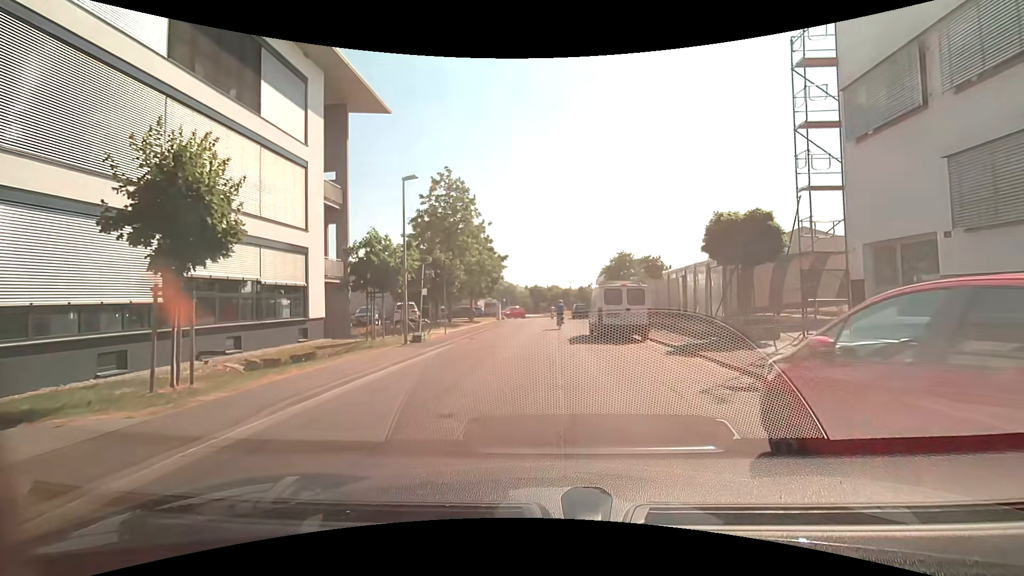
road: unclassified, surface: asphalt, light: Day
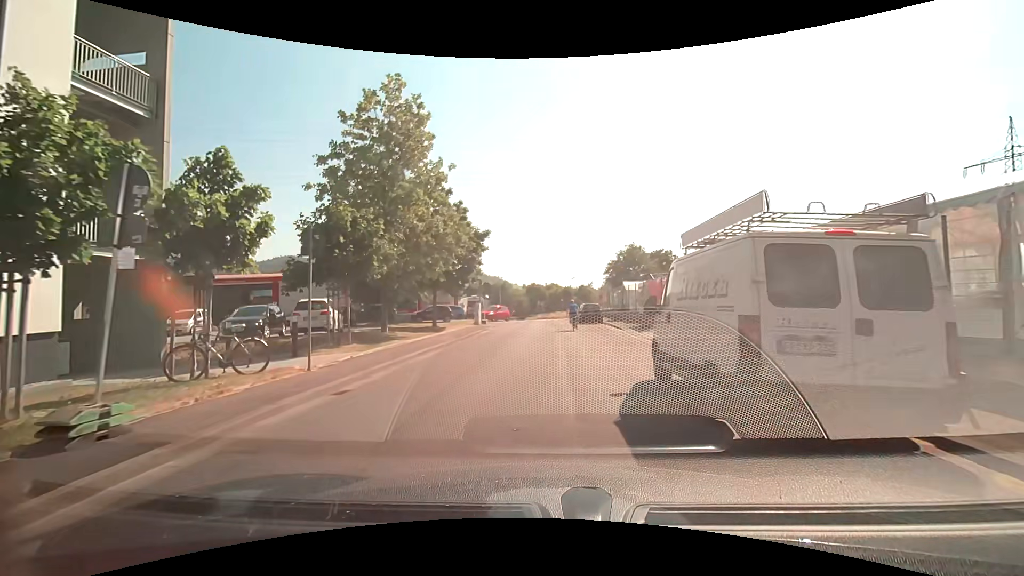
(+0.1, +13.7) m; +1°
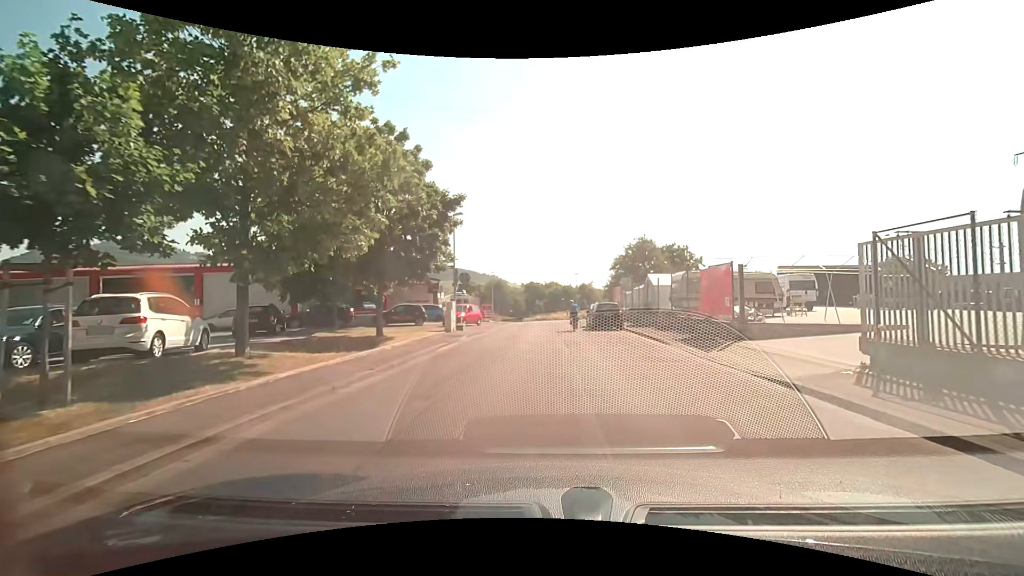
(-0.2, +9.8) m; -2°
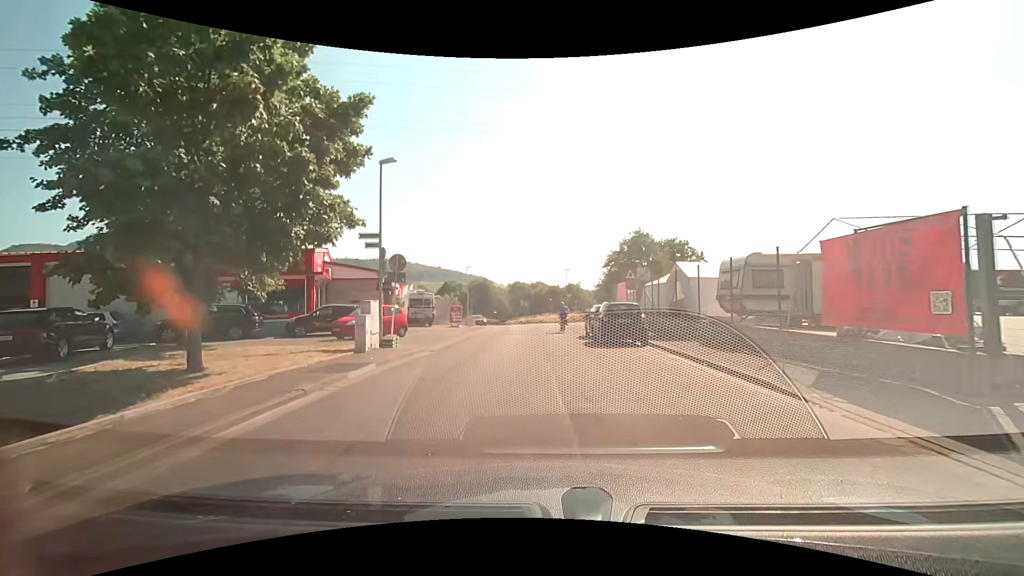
(+0.2, +9.7) m; 0°
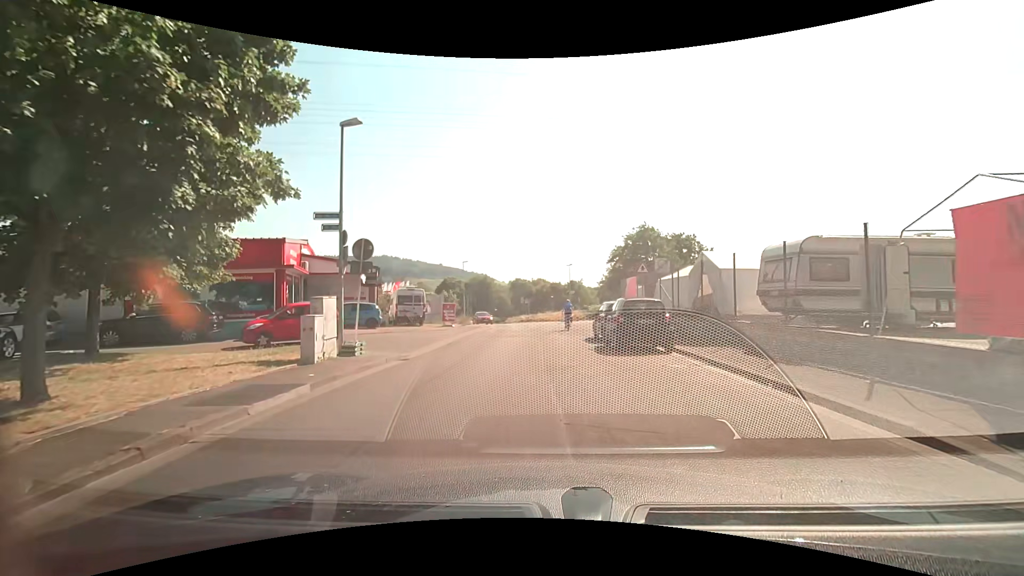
(+0.1, +3.2) m; +2°
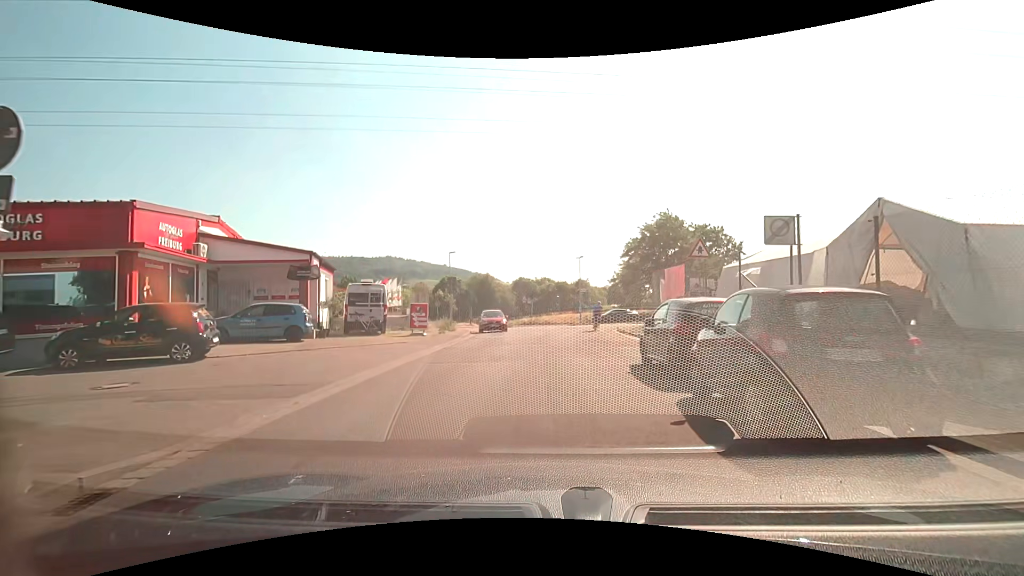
(-0.2, +9.1) m; 0°
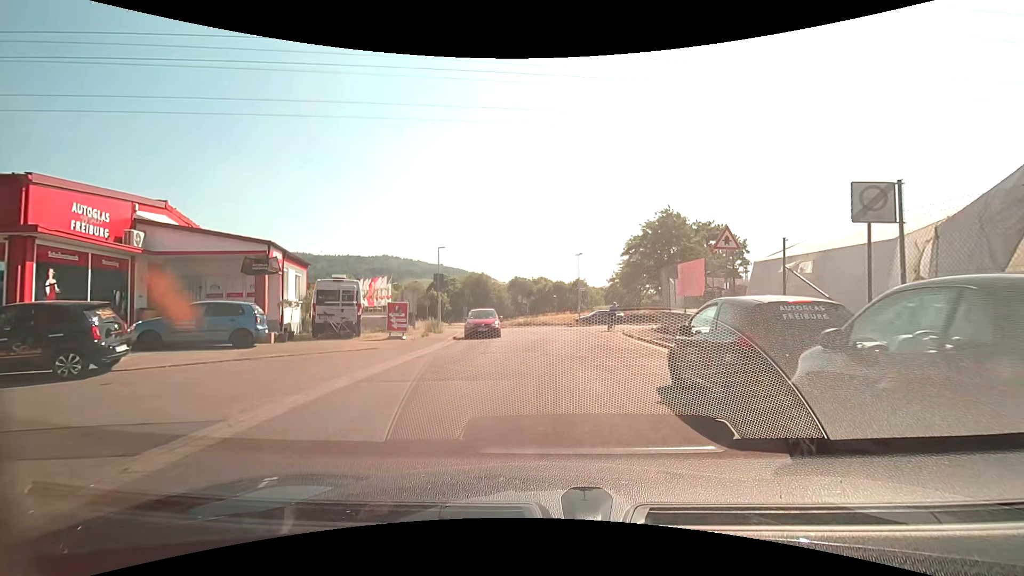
(-0.1, +3.0) m; -1°
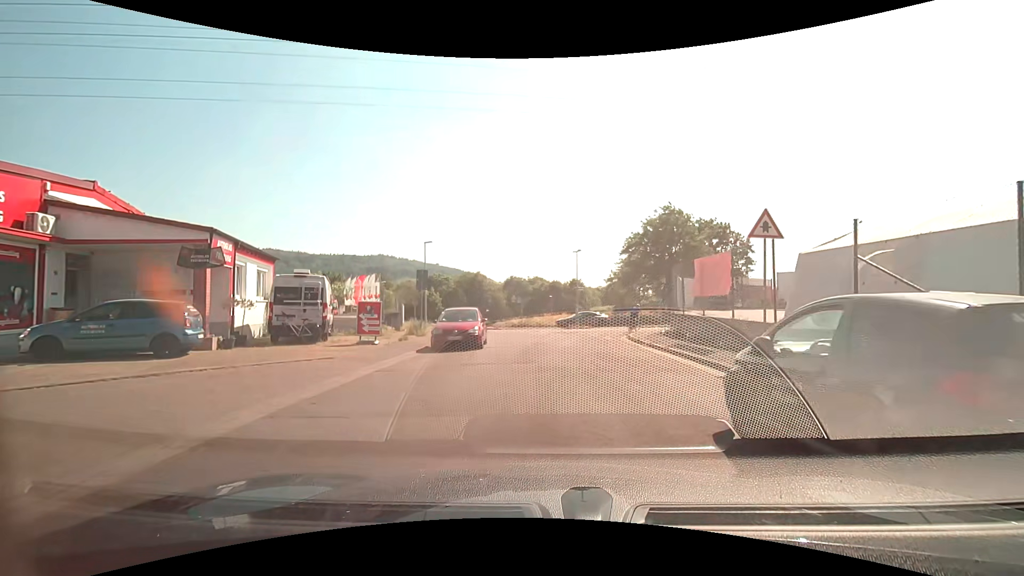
(0.0, +2.9) m; 0°
(0, +10) (+1, +20) (0, +30) (-2, +40) (-5, +49) (-9, +59) (-11, +68) (-10, +78) (-5, +87) (+2, +94) m
